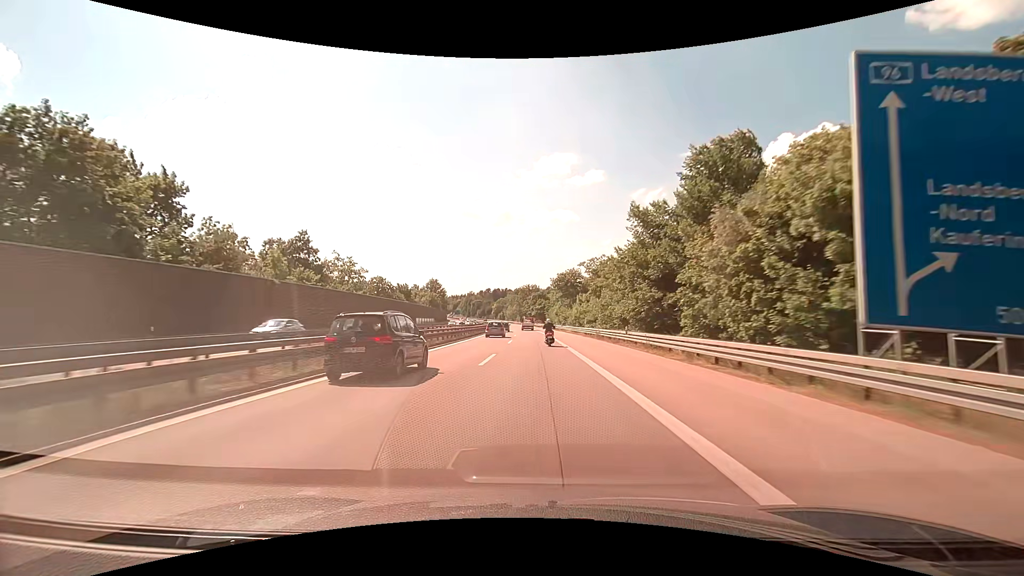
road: motorway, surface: asphalt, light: Day
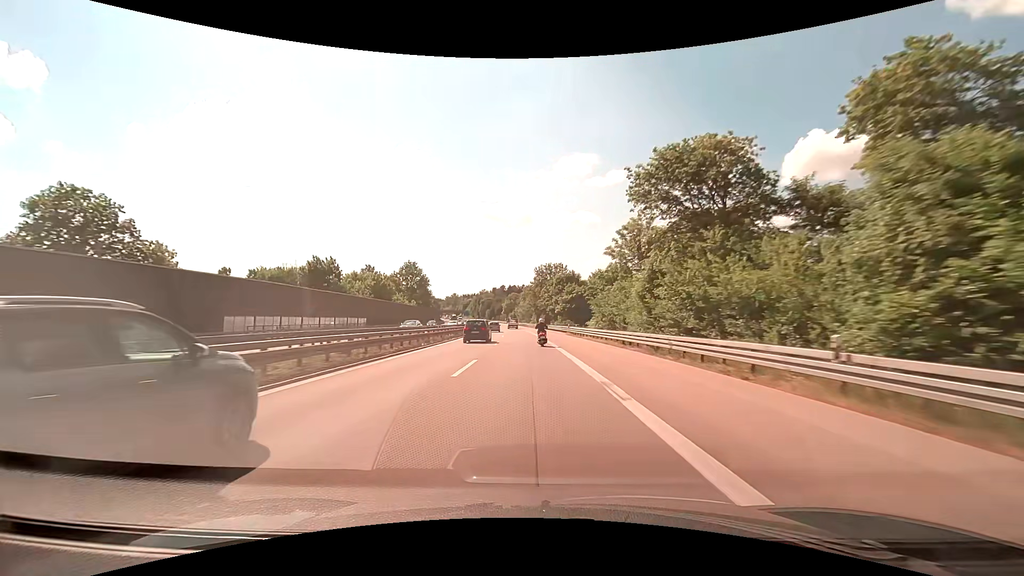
(-1.3, +75.2) m; -2°
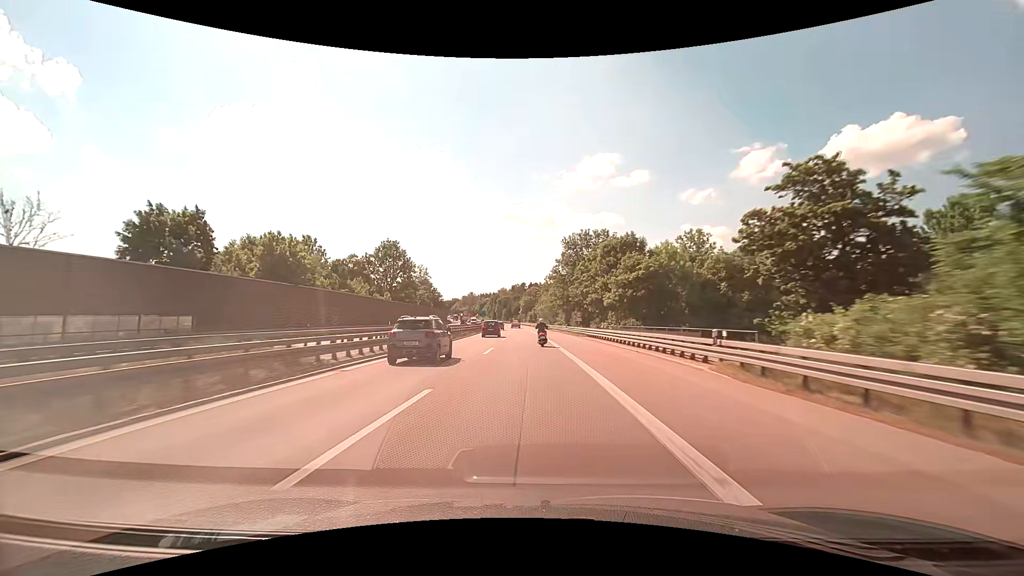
(-0.9, +44.8) m; -3°
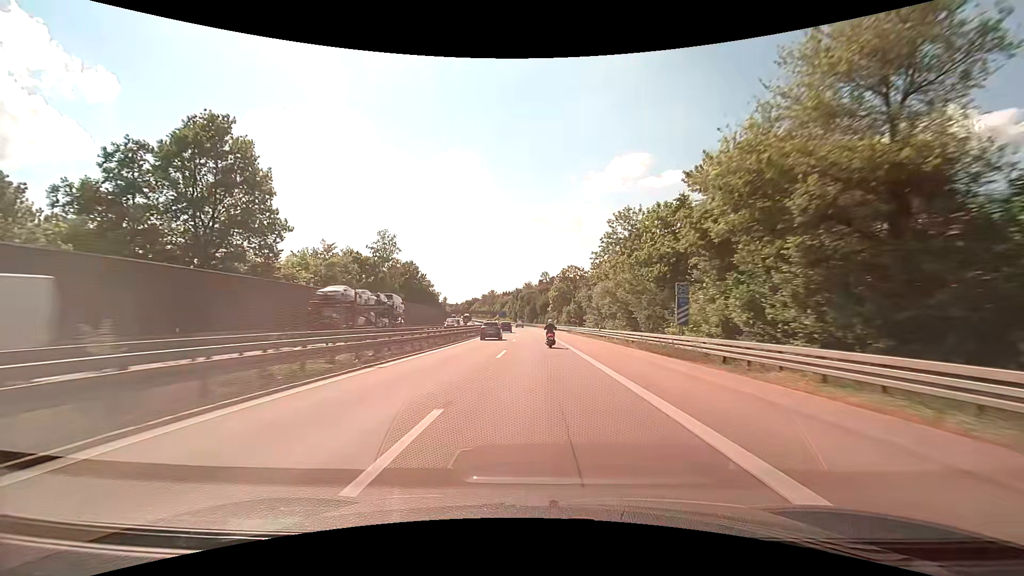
(-2.5, +74.2) m; -3°
